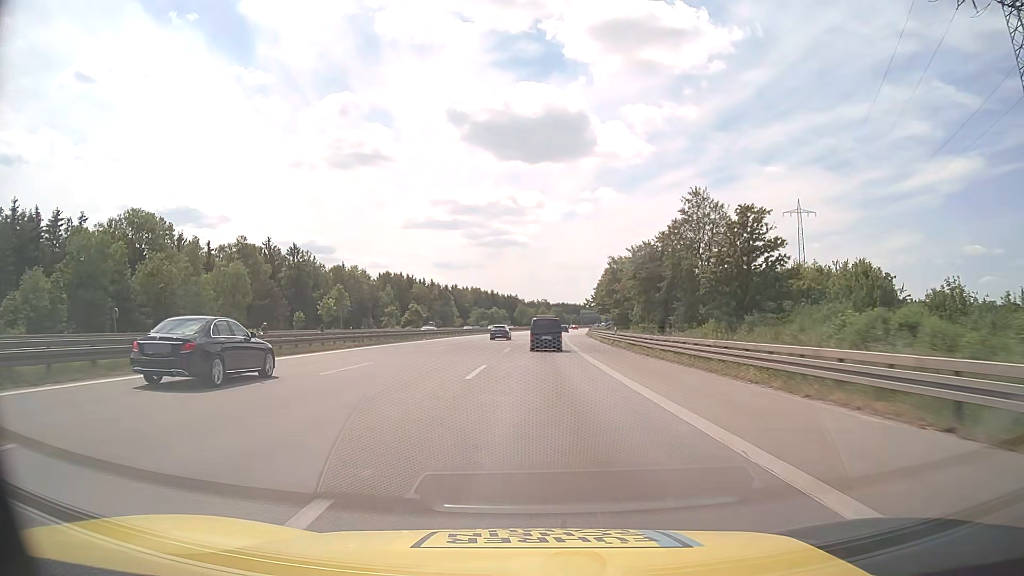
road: motorway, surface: asphalt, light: Day
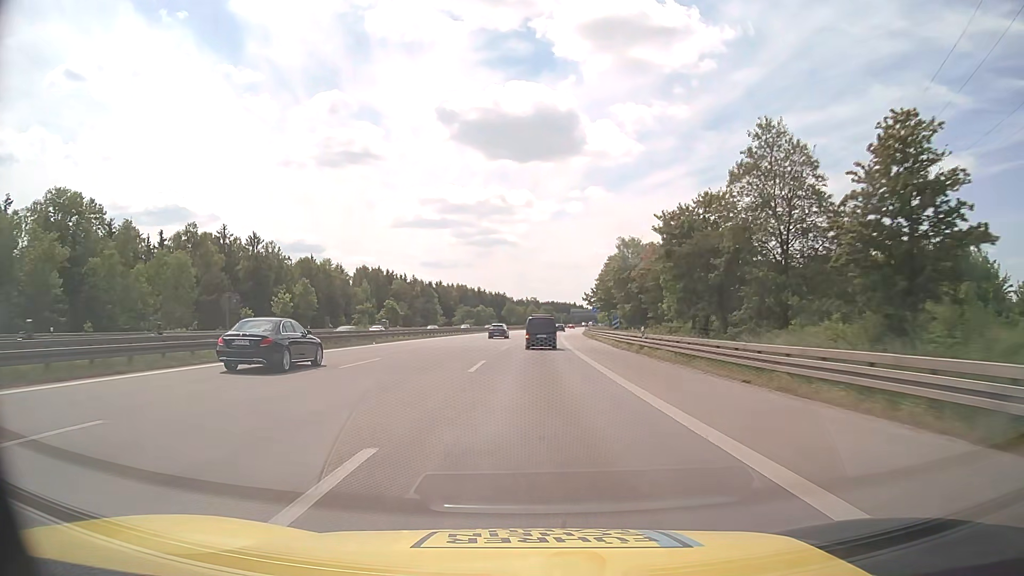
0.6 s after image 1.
(+0.1, +15.8) m; +1°
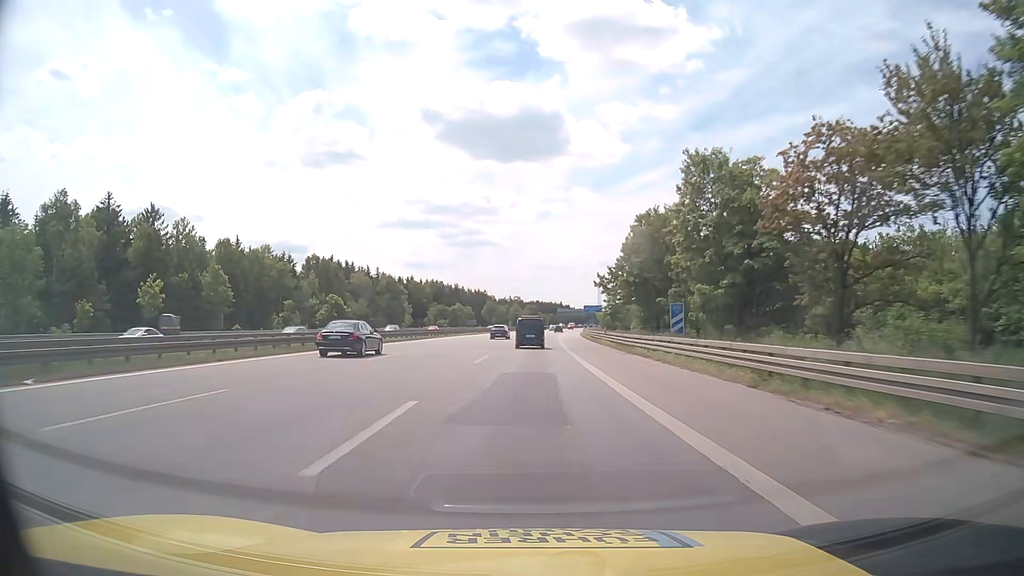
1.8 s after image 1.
(+0.4, +31.6) m; +1°
(0, +10) (0, +20) (0, +30) (0, +40) (+1, +50) (+1, +60) (+2, +70) (+2, +80) (+3, +90) (+3, +100) m
